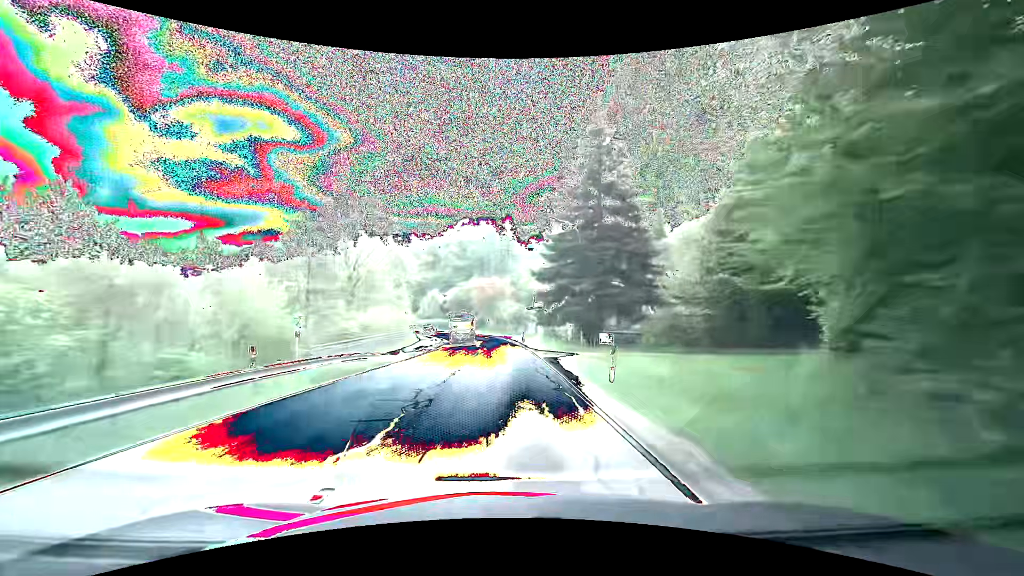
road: secondary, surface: asphalt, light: Day
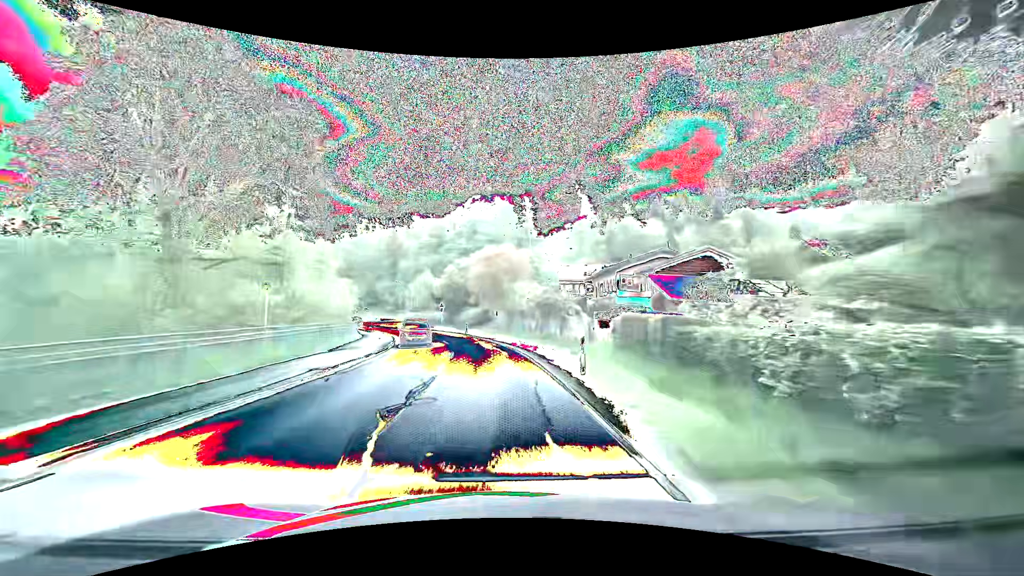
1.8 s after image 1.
(-0.3, +30.0) m; -2°
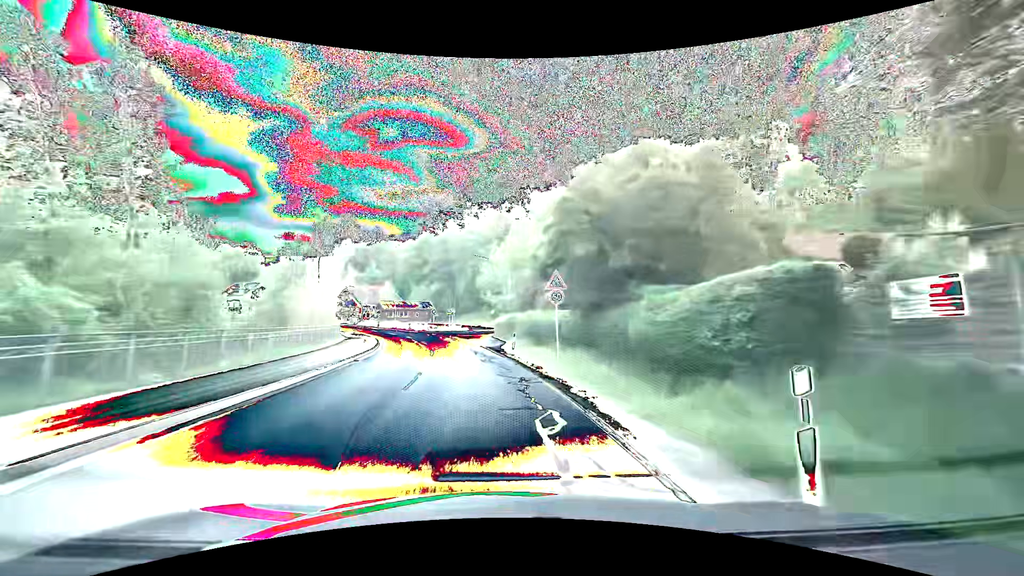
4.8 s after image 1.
(-4.8, +43.8) m; -15°
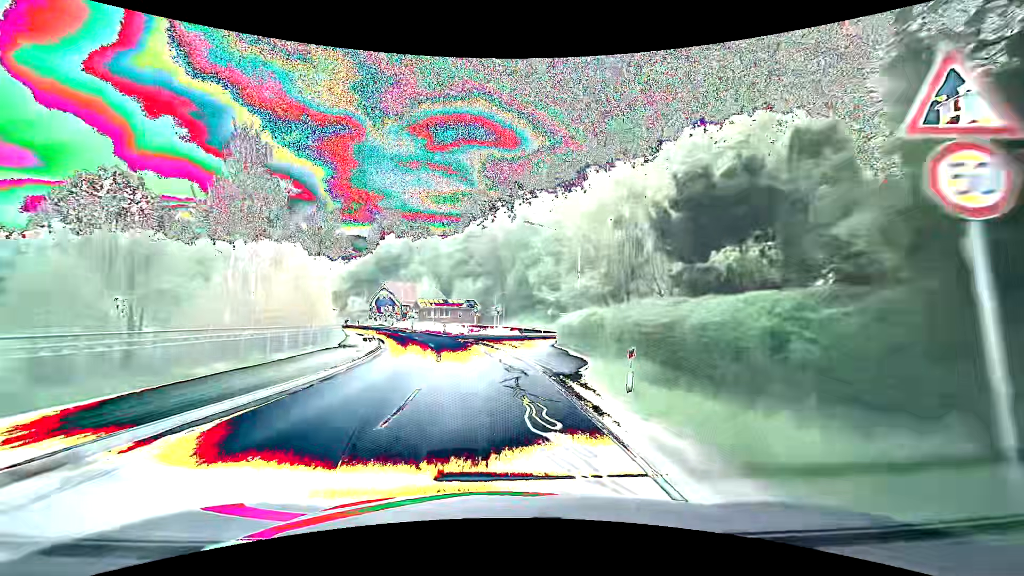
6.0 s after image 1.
(-0.8, +16.0) m; -6°
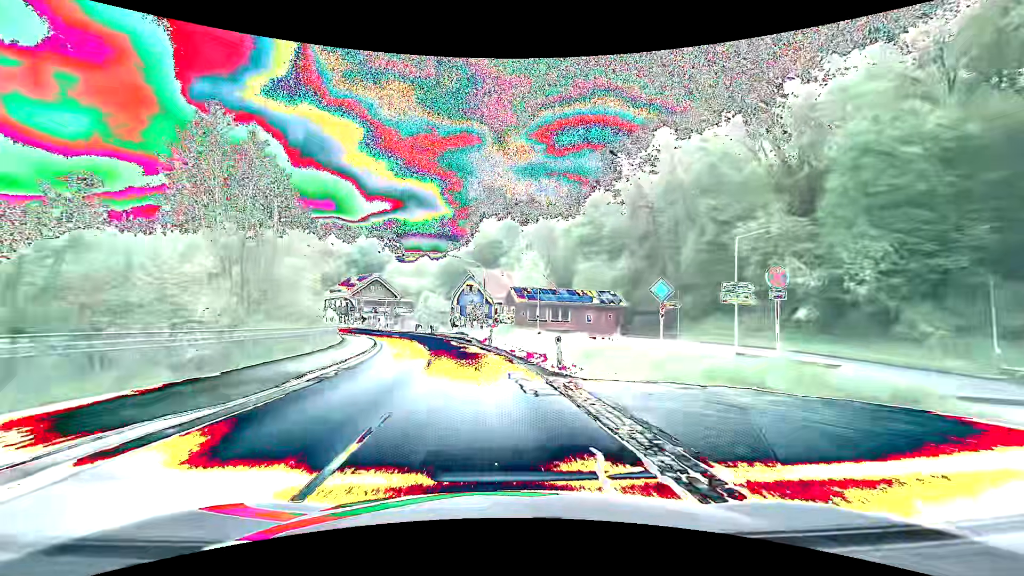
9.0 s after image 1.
(-4.3, +38.5) m; -13°
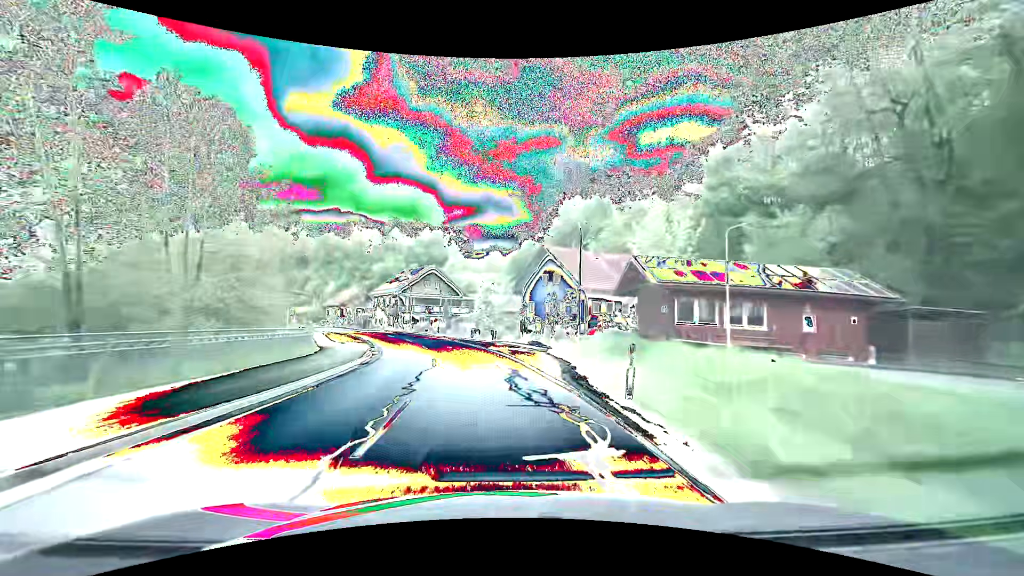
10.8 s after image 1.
(-1.7, +22.8) m; -9°
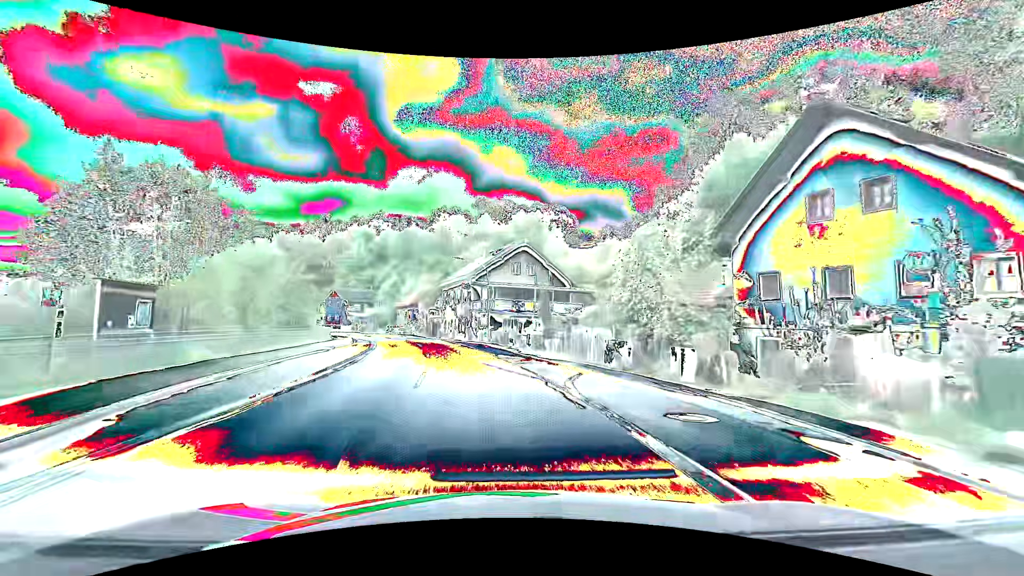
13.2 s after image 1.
(-3.0, +30.1) m; -11°
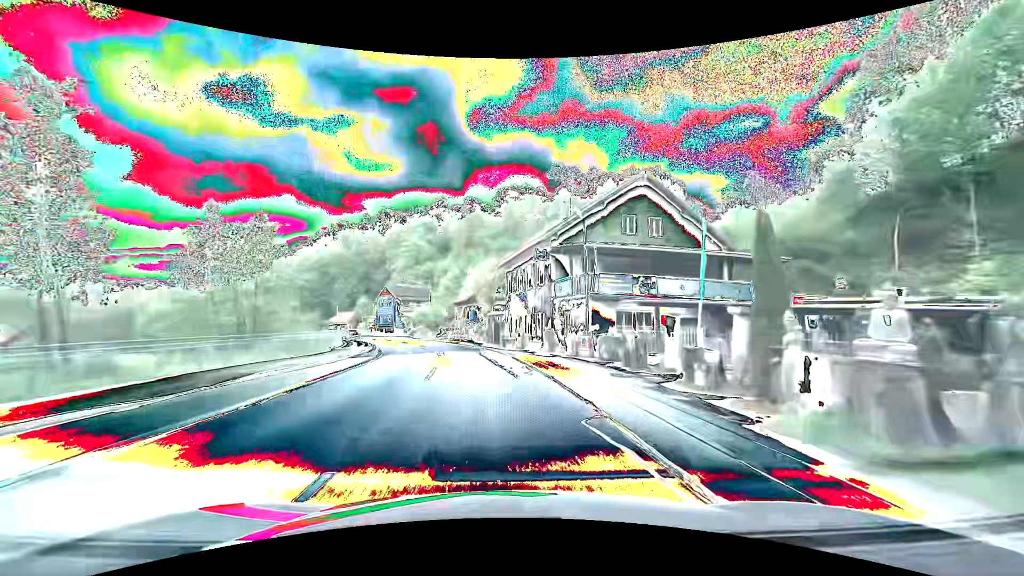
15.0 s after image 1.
(-1.8, +22.7) m; -9°
(0, +10) (-1, +20) (-3, +30) (-5, +40) (-8, +49) (-11, +59) (-15, +68) (-20, +77) (-25, +85) (-30, +94) m
